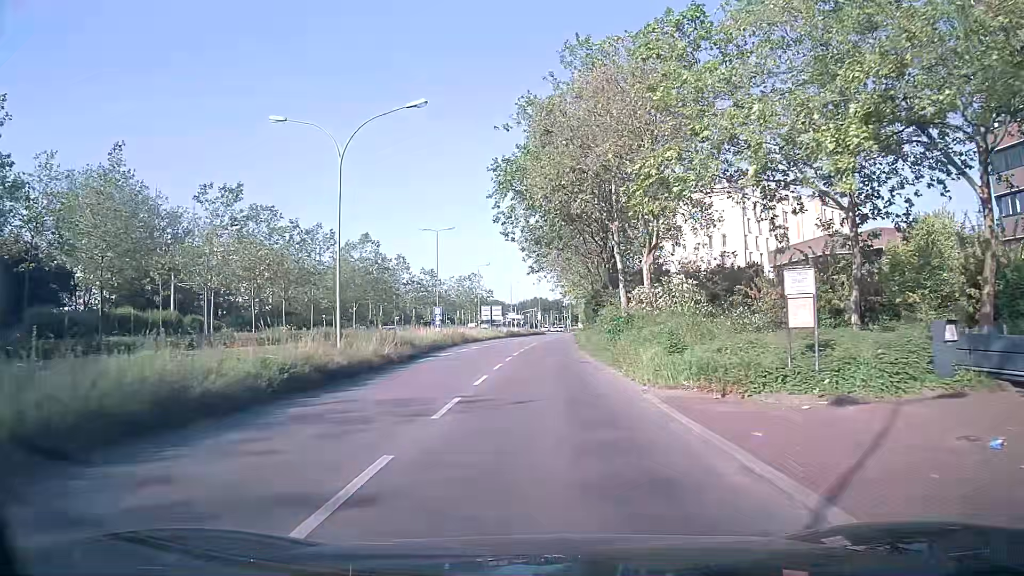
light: Day
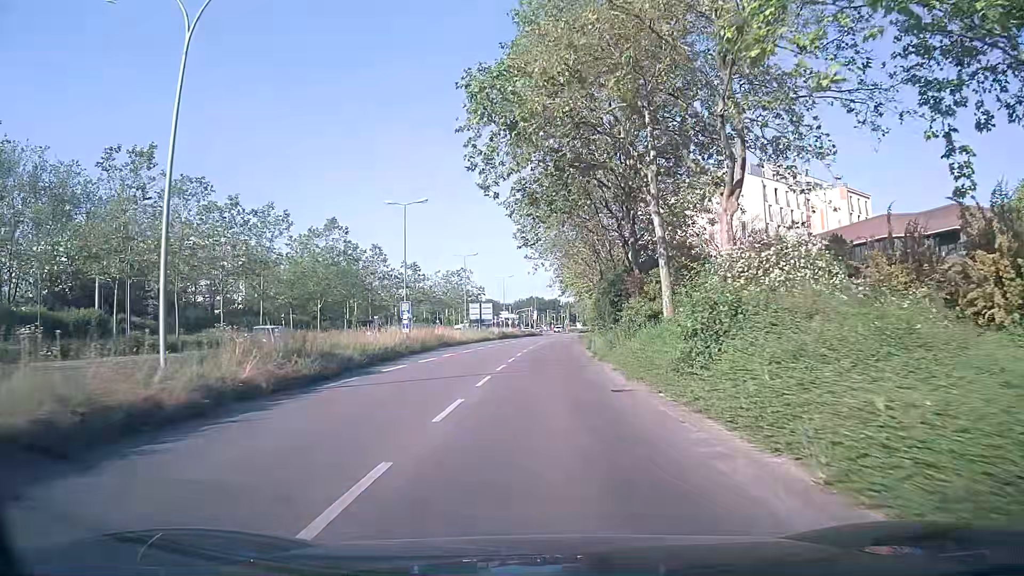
(0.0, +12.3) m; 0°
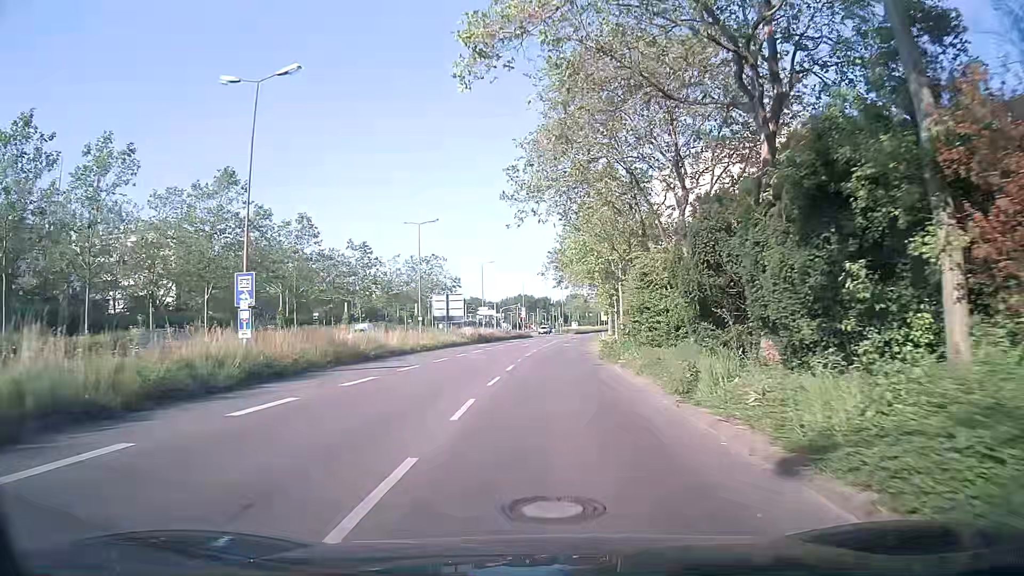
(+0.4, +23.6) m; +2°
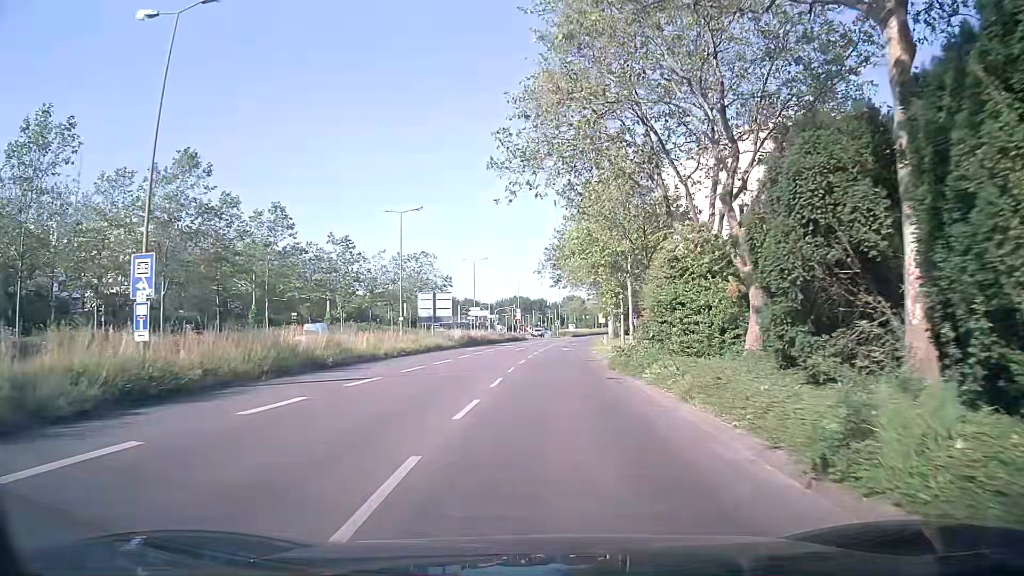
(0.0, +5.8) m; +1°
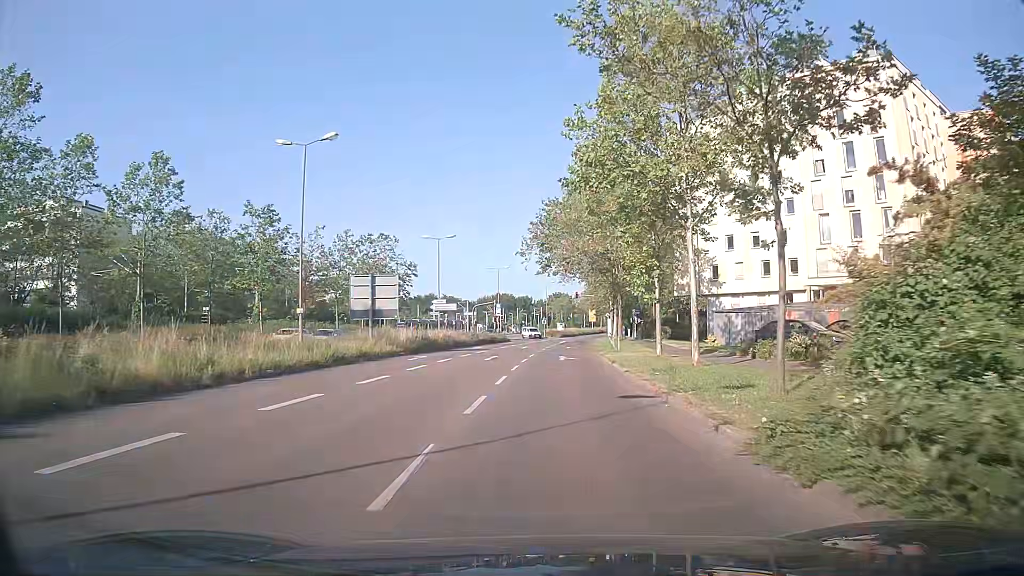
(-0.1, +17.3) m; 0°
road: secondary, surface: asphalt
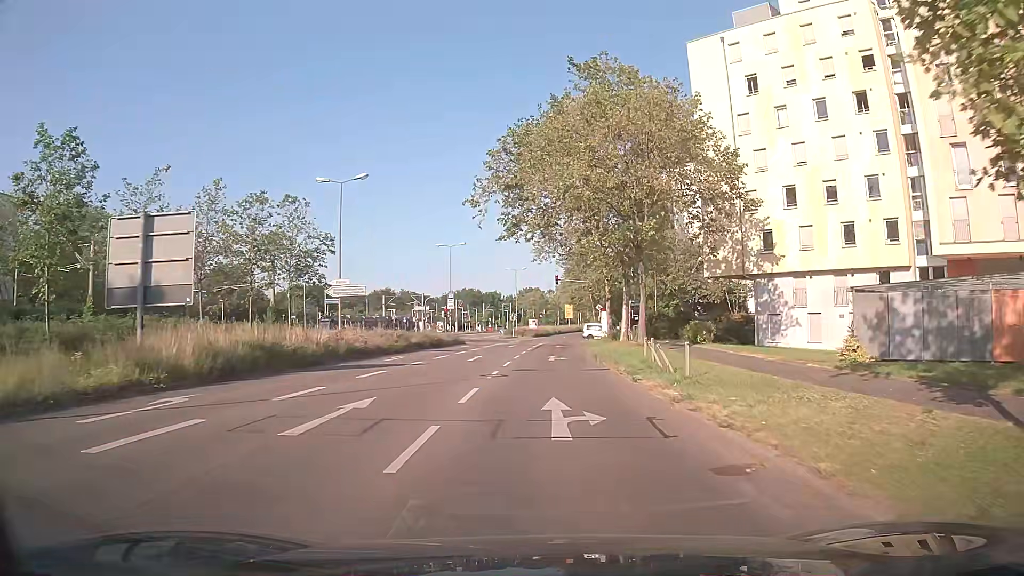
(+0.5, +22.6) m; +2°
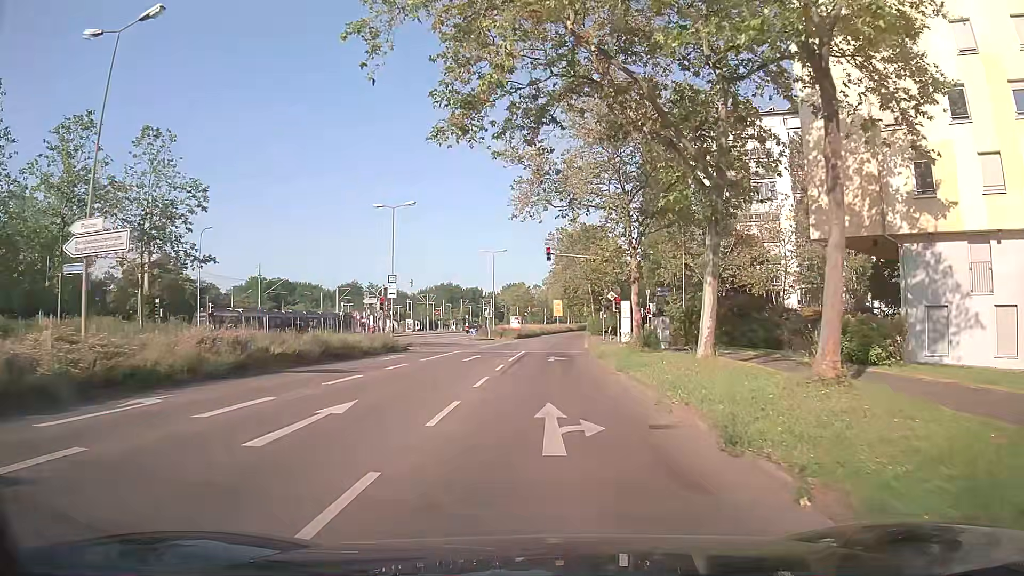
(+0.3, +20.8) m; +1°
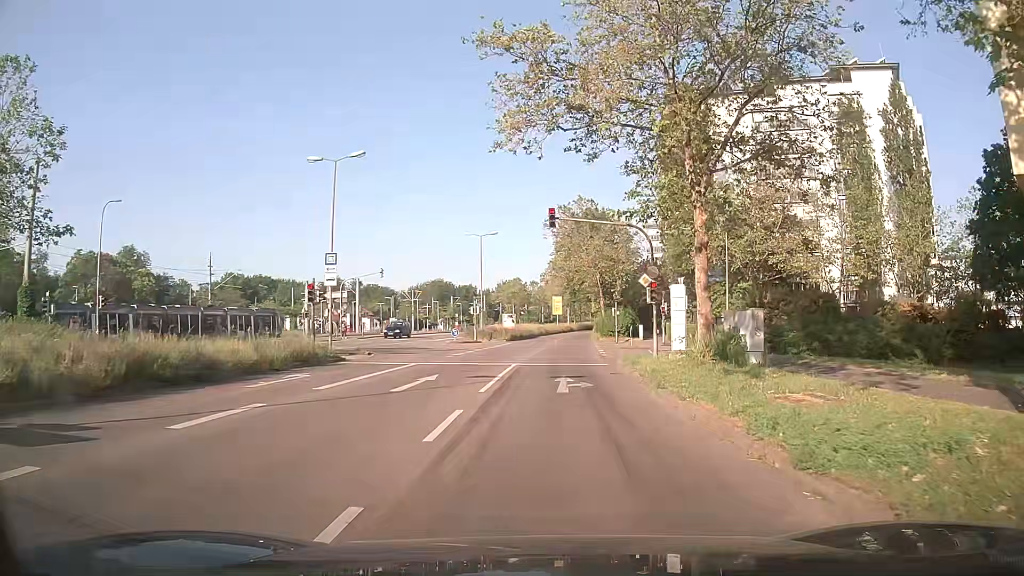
(0.0, +13.0) m; 0°
